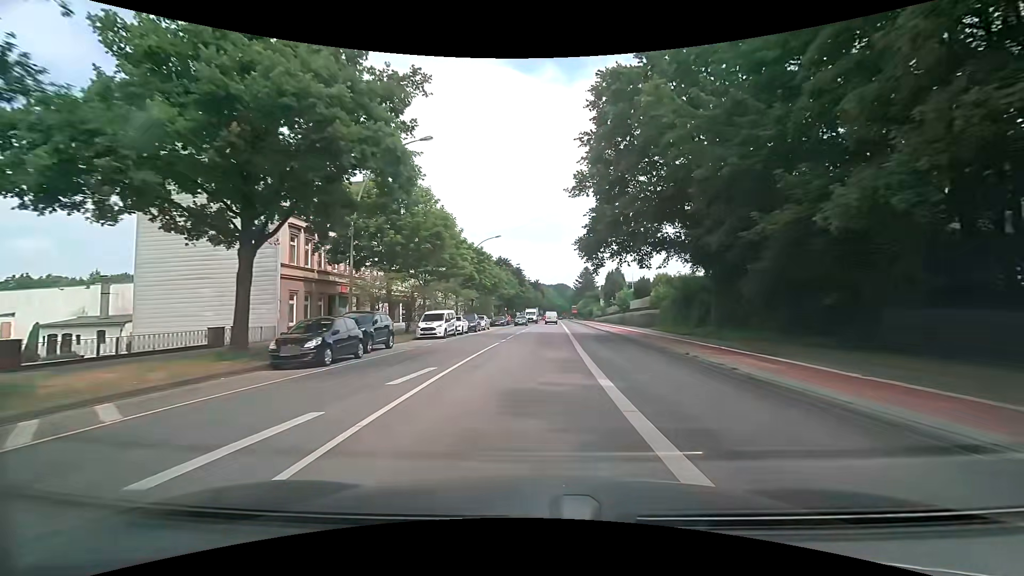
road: secondary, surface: asphalt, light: Day
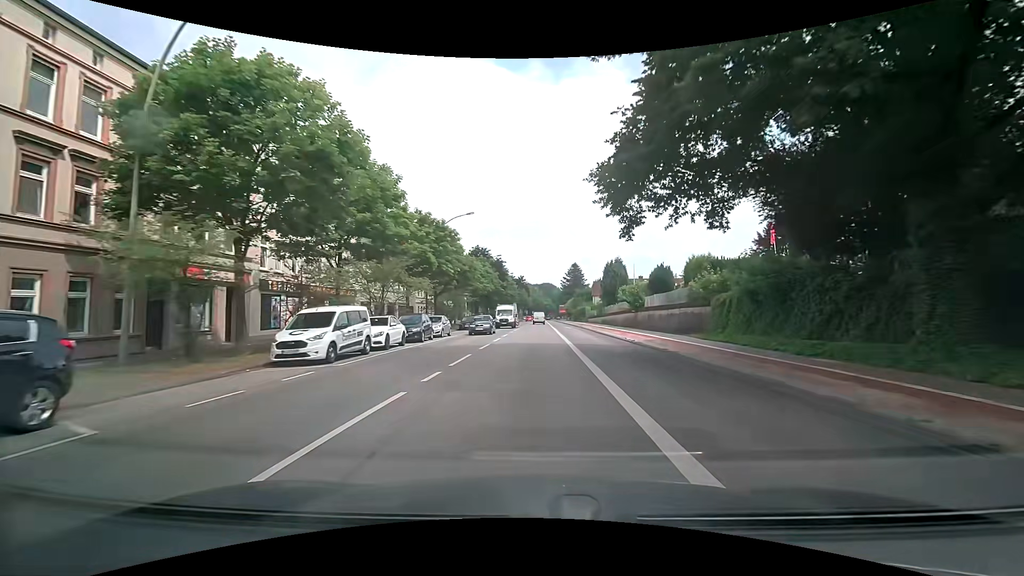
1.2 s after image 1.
(+0.2, +15.5) m; +2°
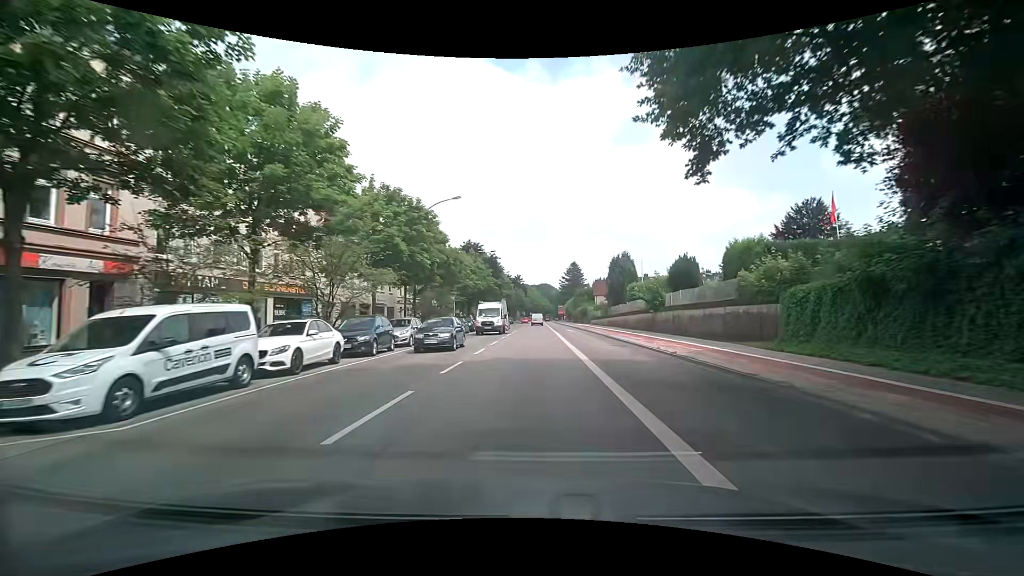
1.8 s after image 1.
(+0.1, +7.7) m; 0°
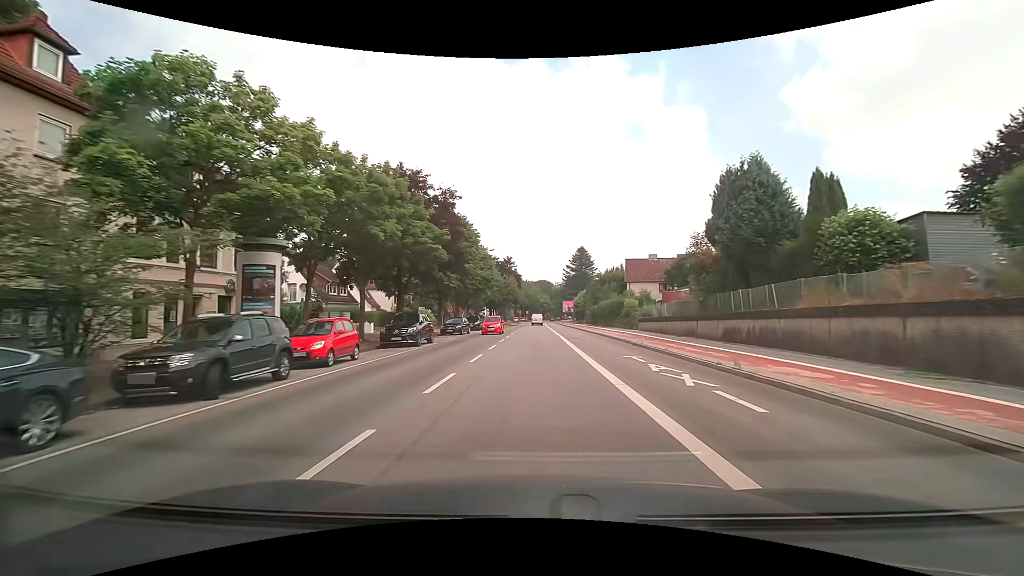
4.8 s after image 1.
(+0.2, +38.7) m; 0°
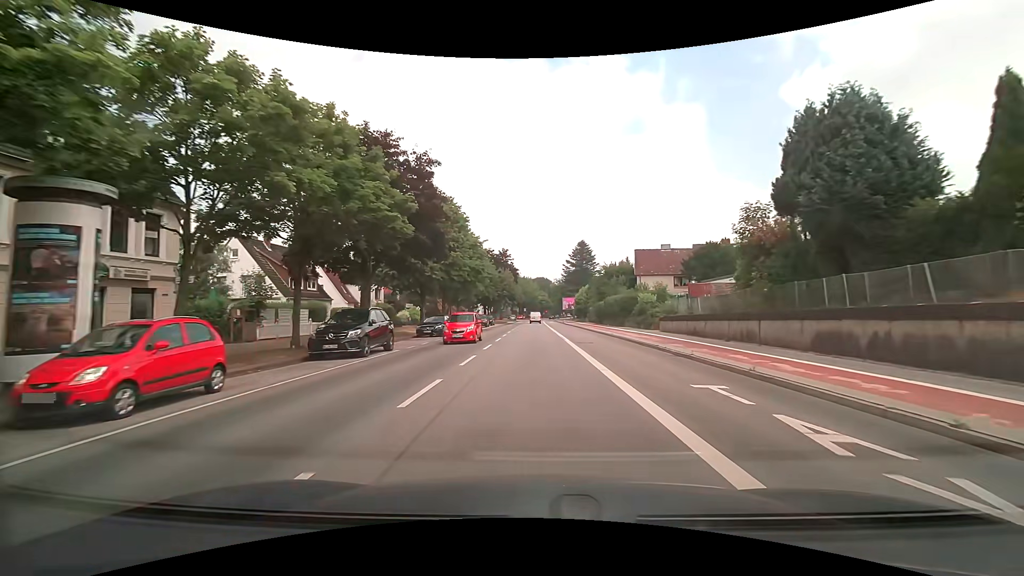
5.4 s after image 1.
(+0.1, +7.7) m; +1°
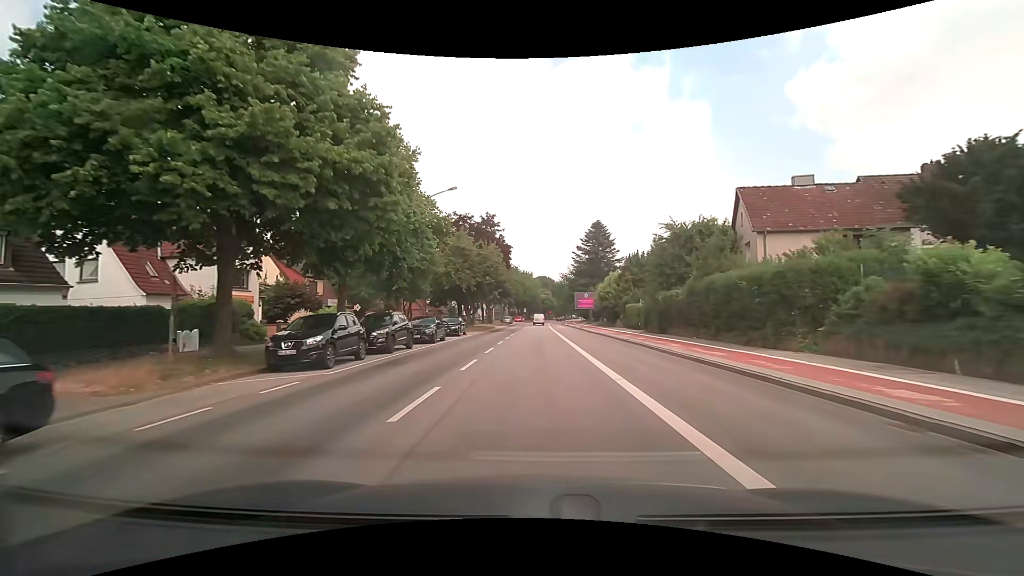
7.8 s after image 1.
(-0.1, +30.9) m; 0°
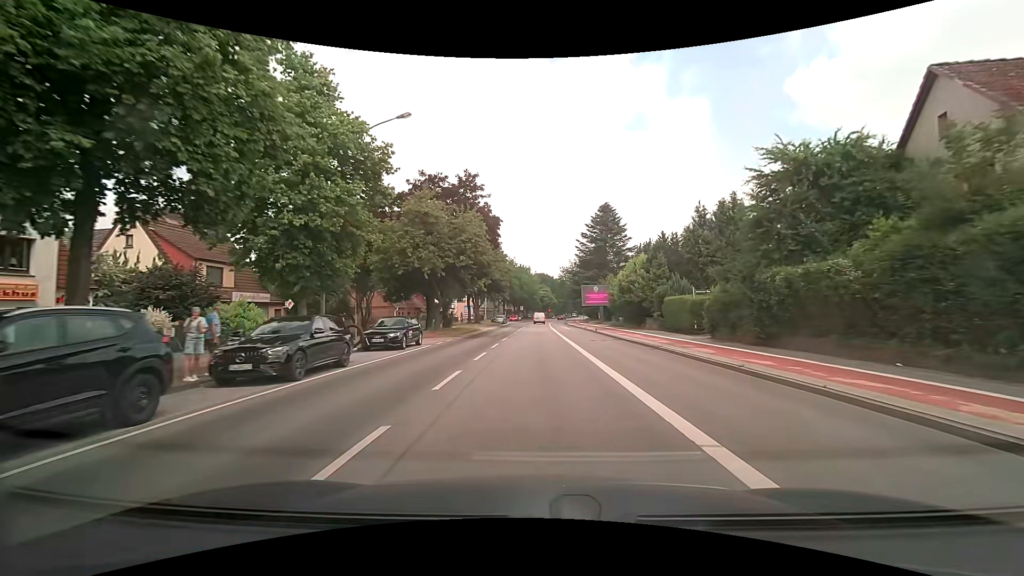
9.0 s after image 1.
(+0.1, +15.4) m; +1°
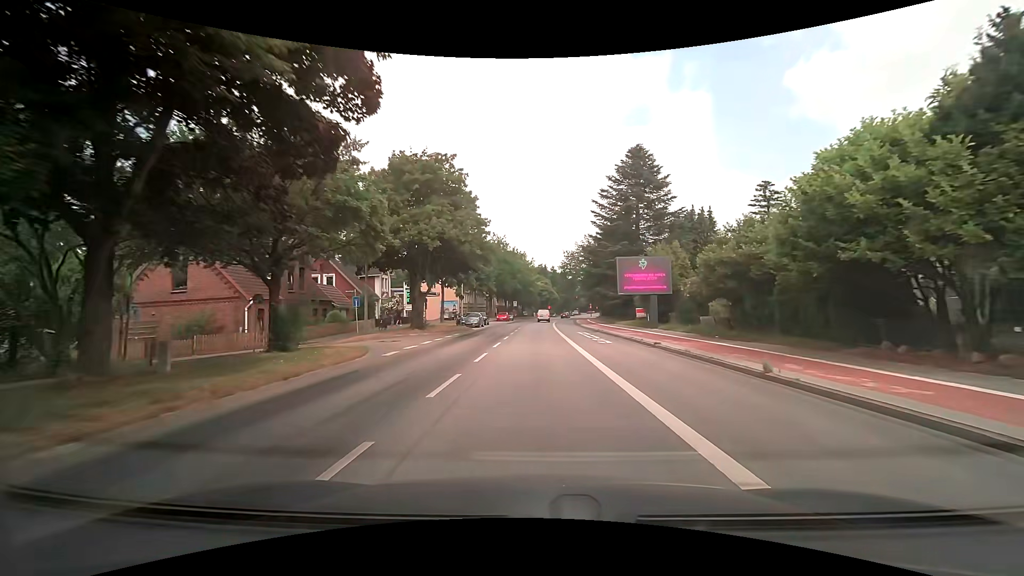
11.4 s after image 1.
(0.0, +30.9) m; 0°
(0, +10) (0, +20) (0, +30) (0, +40) (0, +50) (+1, +60) (+1, +70) (+2, +80) (+3, +90) (+4, +100) m
